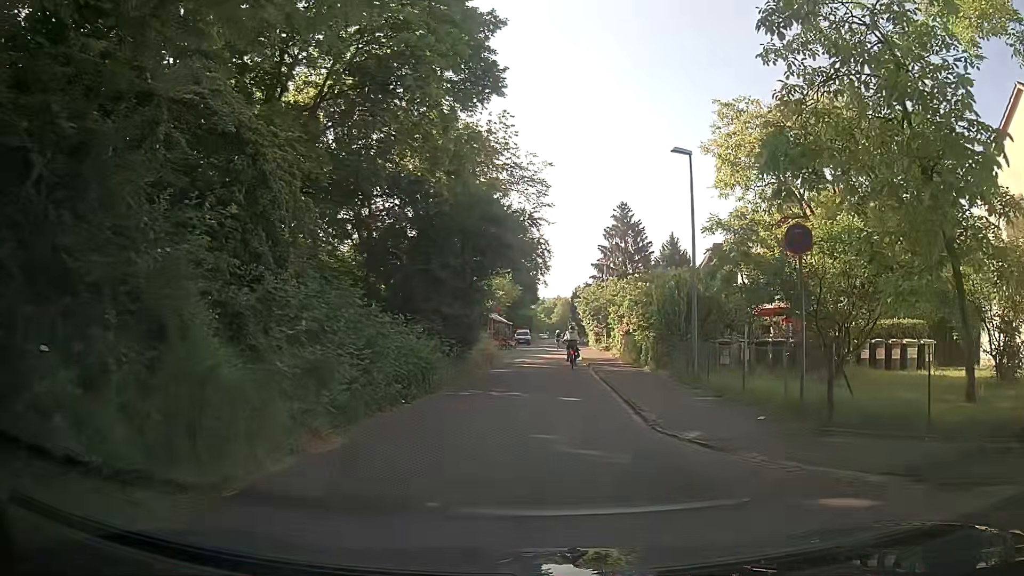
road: residential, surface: asphalt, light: Day
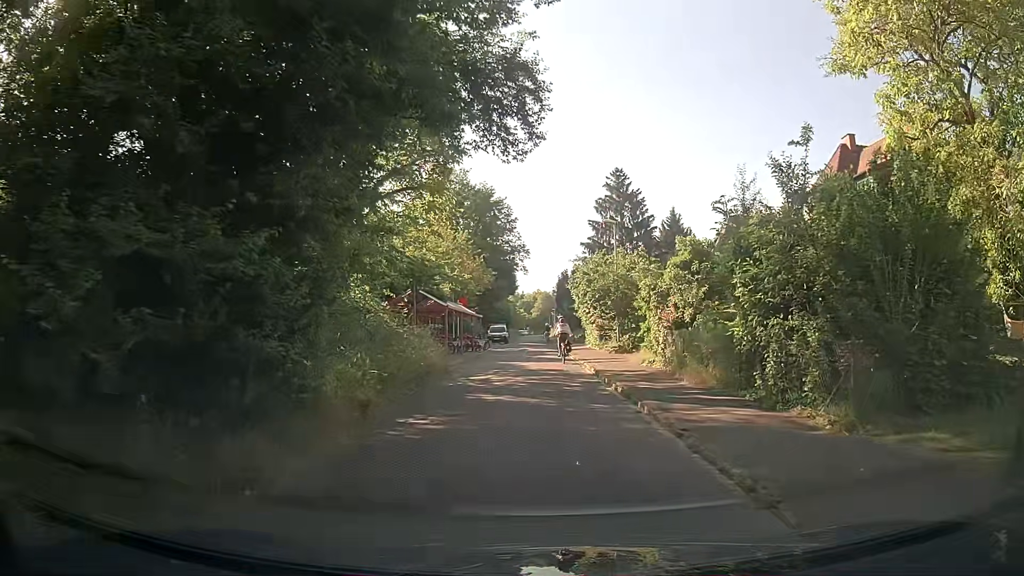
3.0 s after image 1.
(+0.2, +15.7) m; +2°
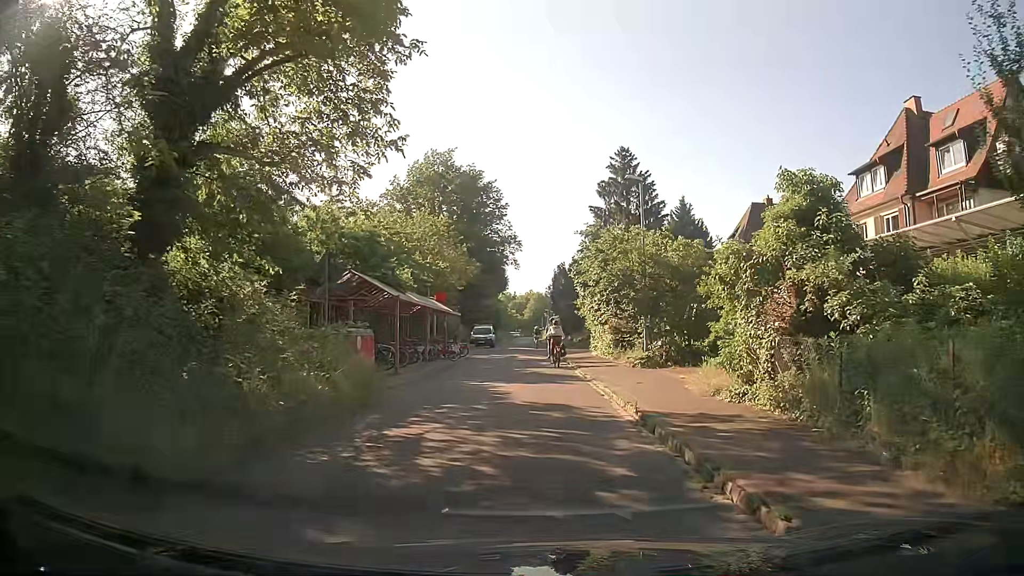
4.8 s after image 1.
(0.0, +9.6) m; -1°
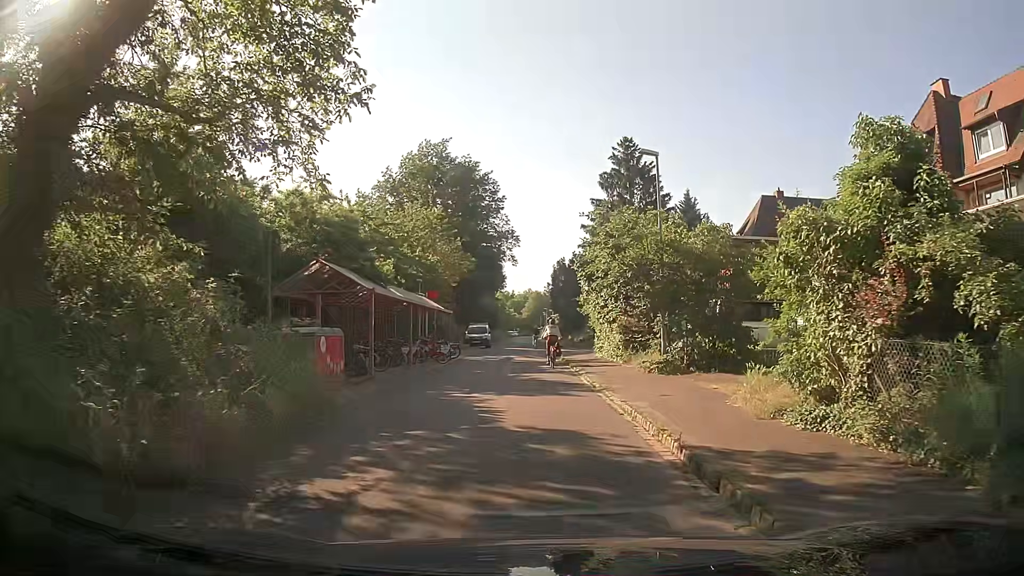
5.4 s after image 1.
(+0.1, +3.2) m; +2°
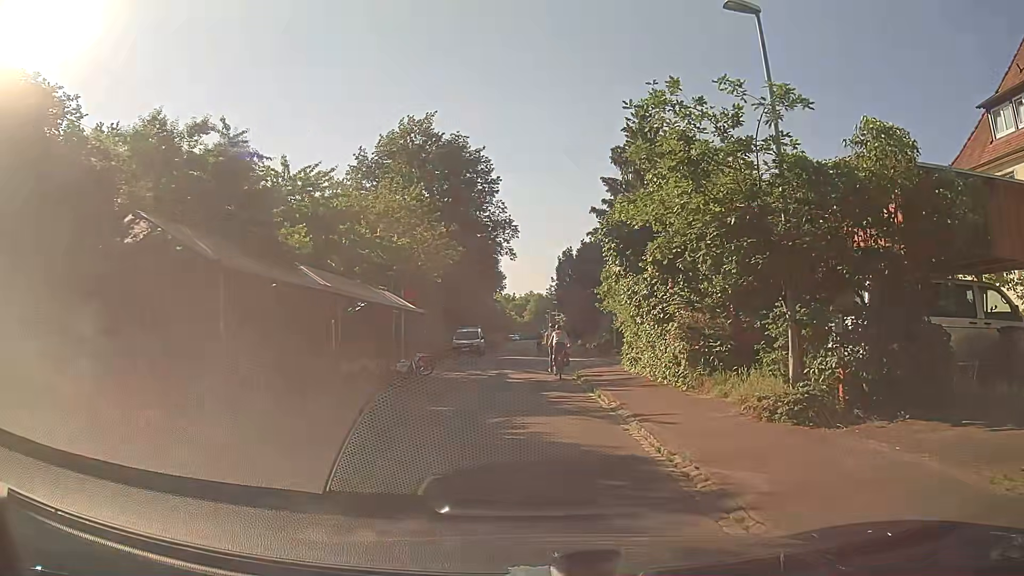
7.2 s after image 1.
(-0.1, +9.3) m; -2°
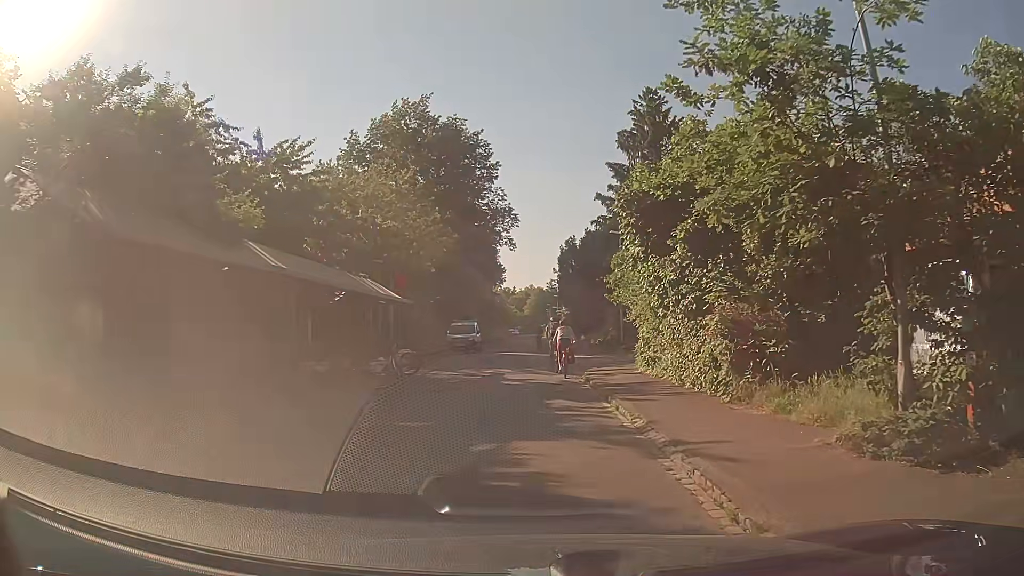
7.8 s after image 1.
(+0.1, +3.0) m; +1°
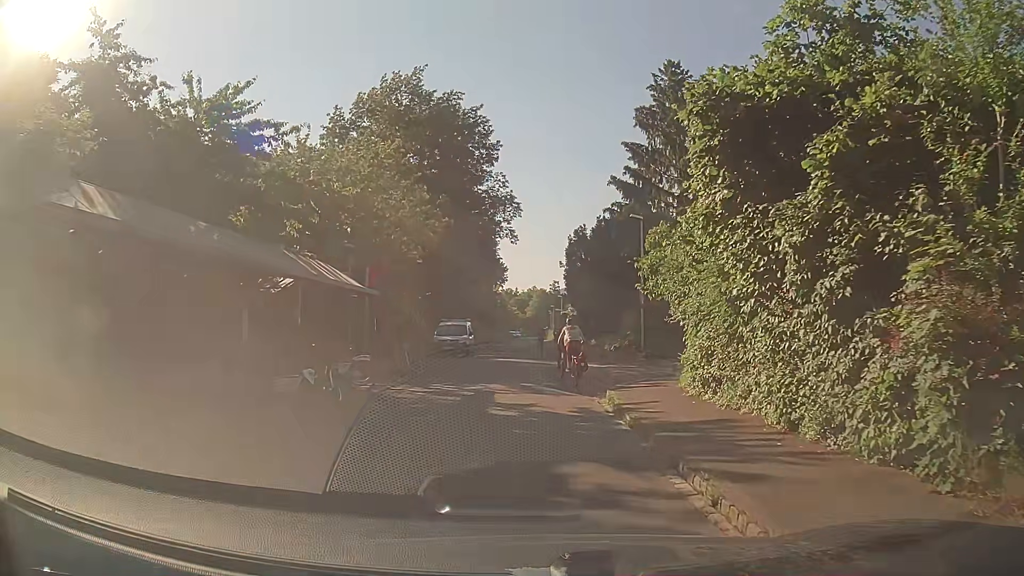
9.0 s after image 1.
(+0.1, +5.9) m; +1°
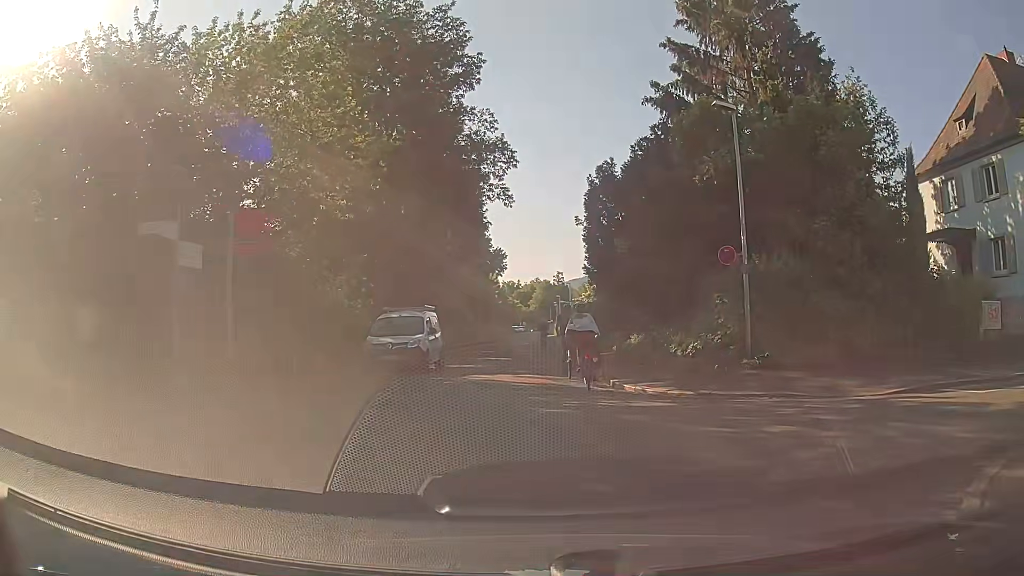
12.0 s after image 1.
(-0.1, +13.8) m; 0°
(0, +10) (0, +20) (0, +30) (-1, +40) (-1, +50) (-1, +60) (-1, +70) (-2, +80) (-2, +90) (-2, +100) m
